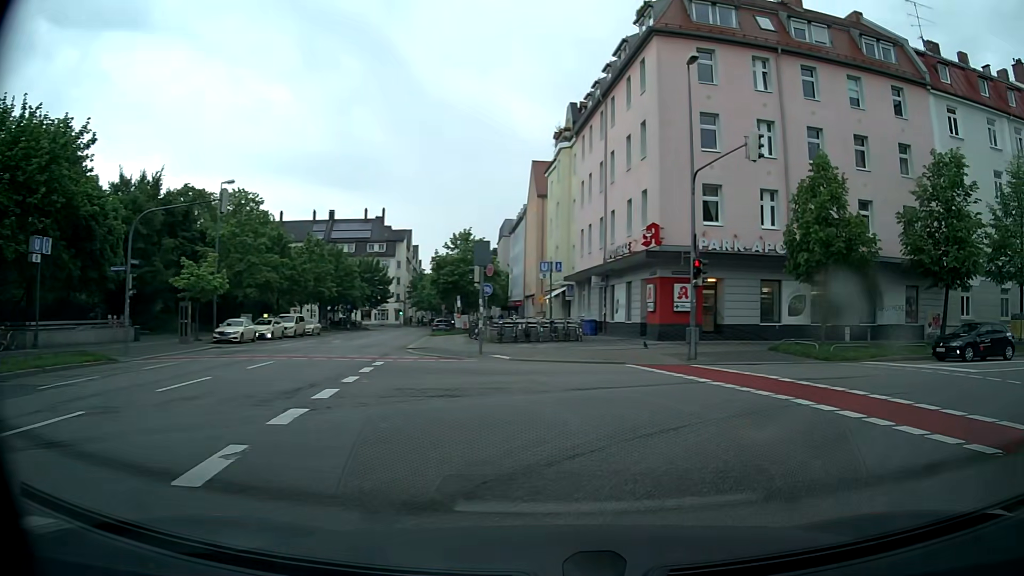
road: tertiary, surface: asphalt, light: Day
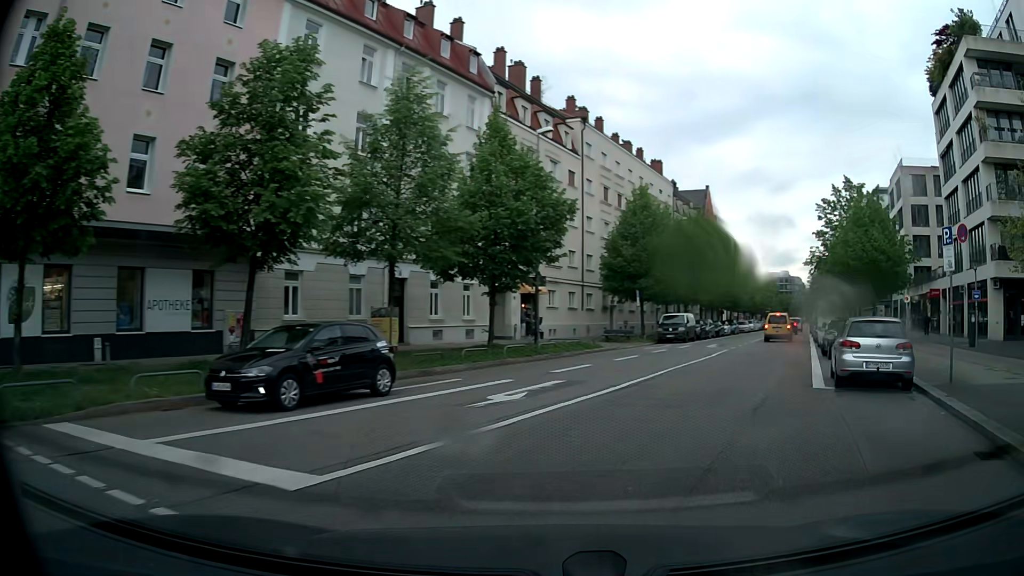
(+6.9, +12.0) m; +57°
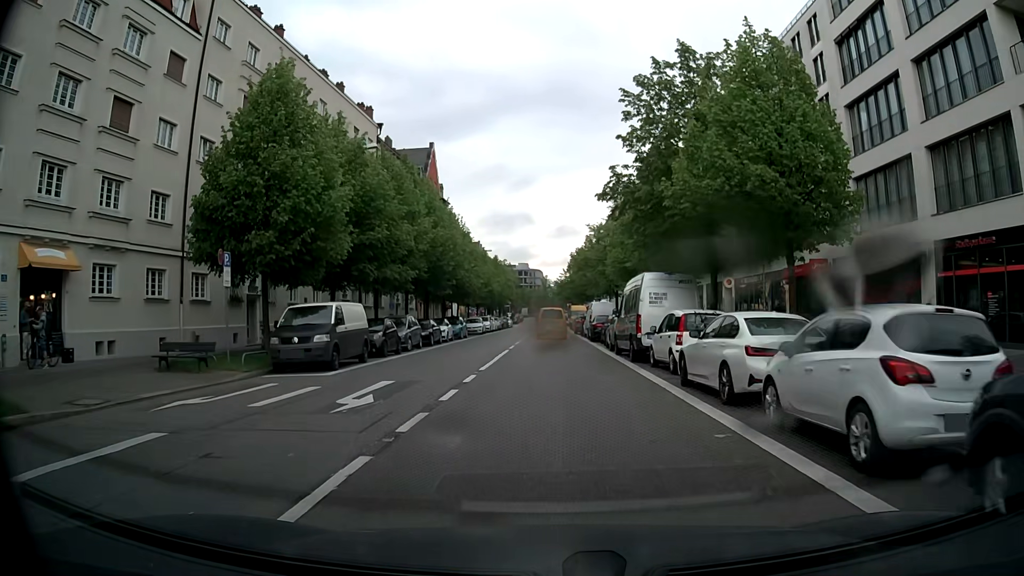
(+6.9, +24.0) m; +23°
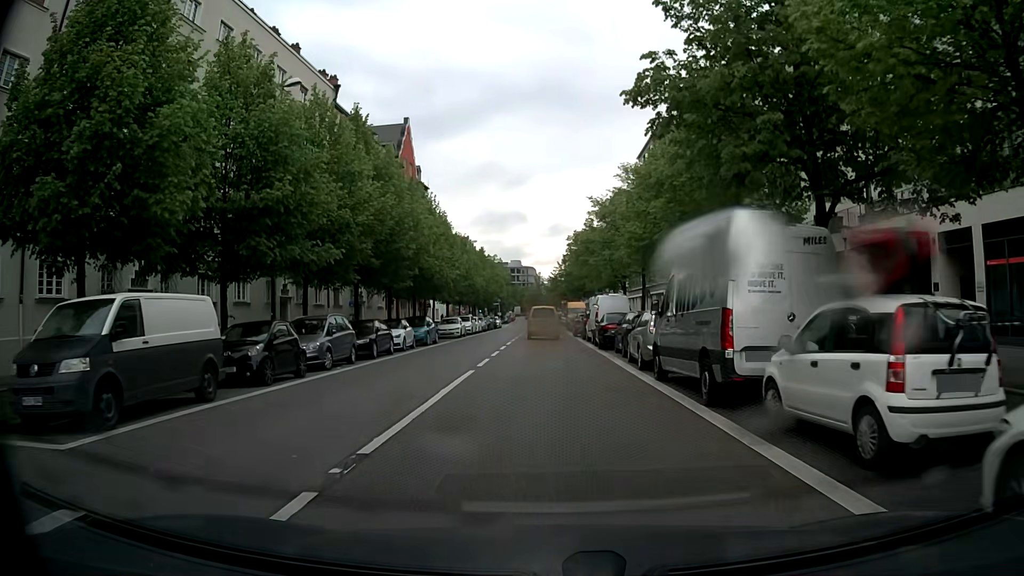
(0.0, +10.3) m; 0°
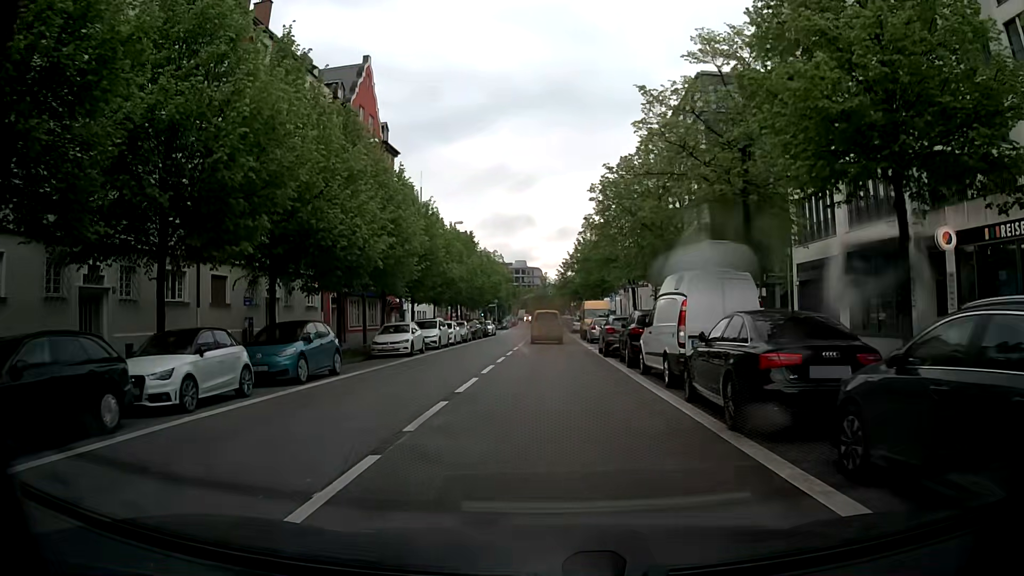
(+0.1, +18.8) m; 0°
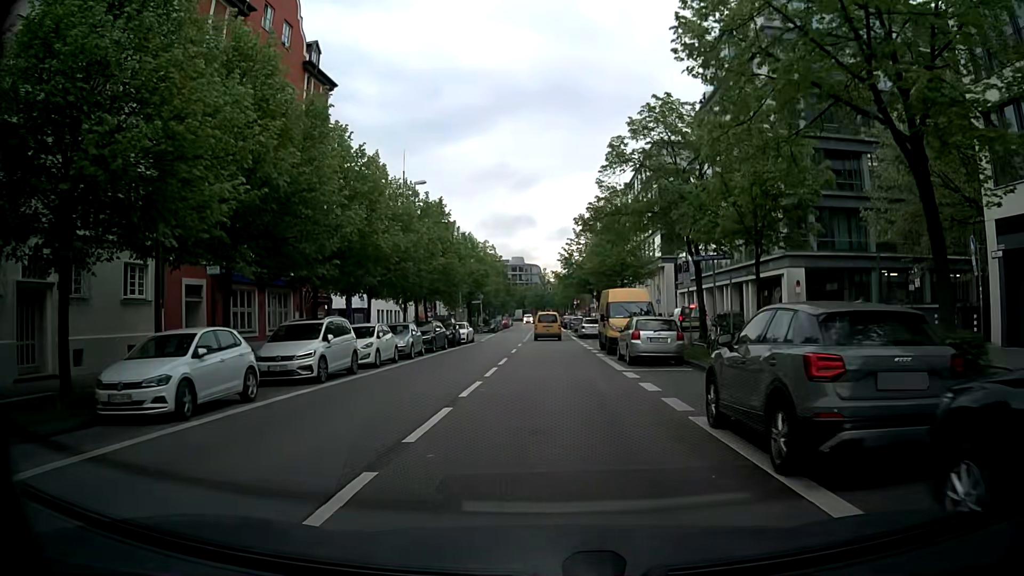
(-0.2, +18.5) m; -1°
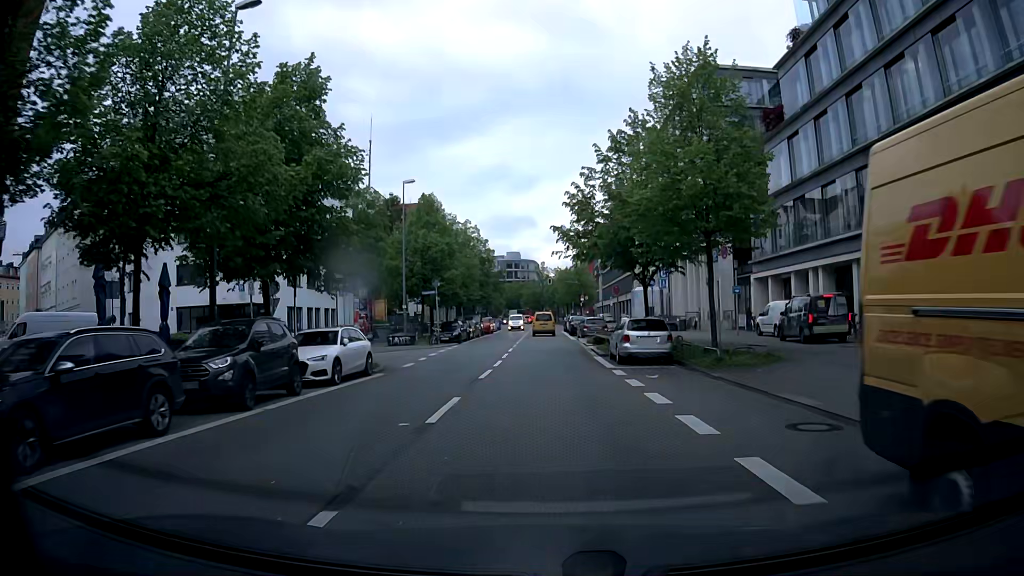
(0.0, +26.6) m; 0°
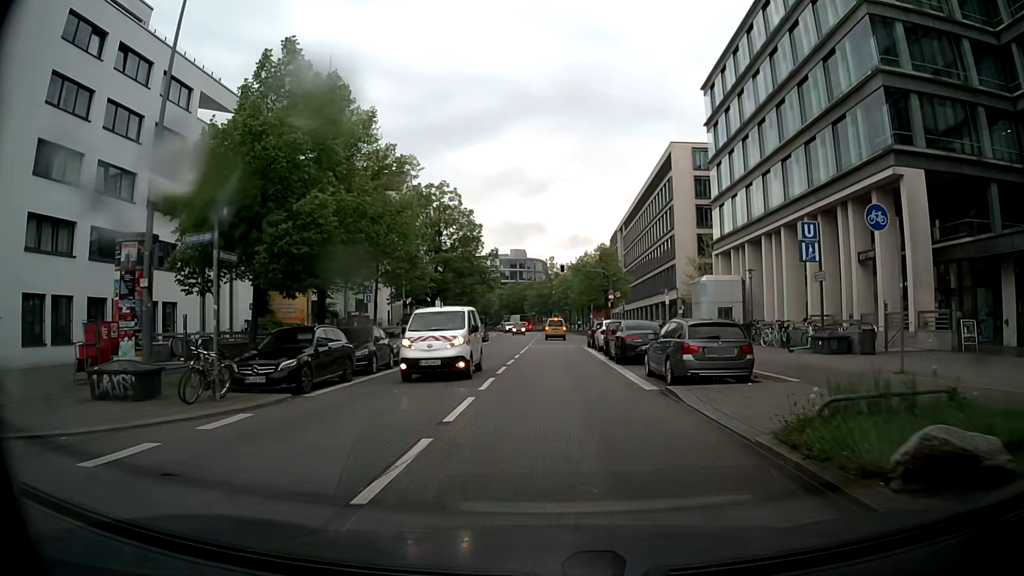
(-0.2, +29.3) m; -1°
(0, +10) (0, +20) (0, +30) (0, +40) (+1, +50) (+1, +60) (+1, +70) (+1, +80) (+1, +90) (0, +100) m
